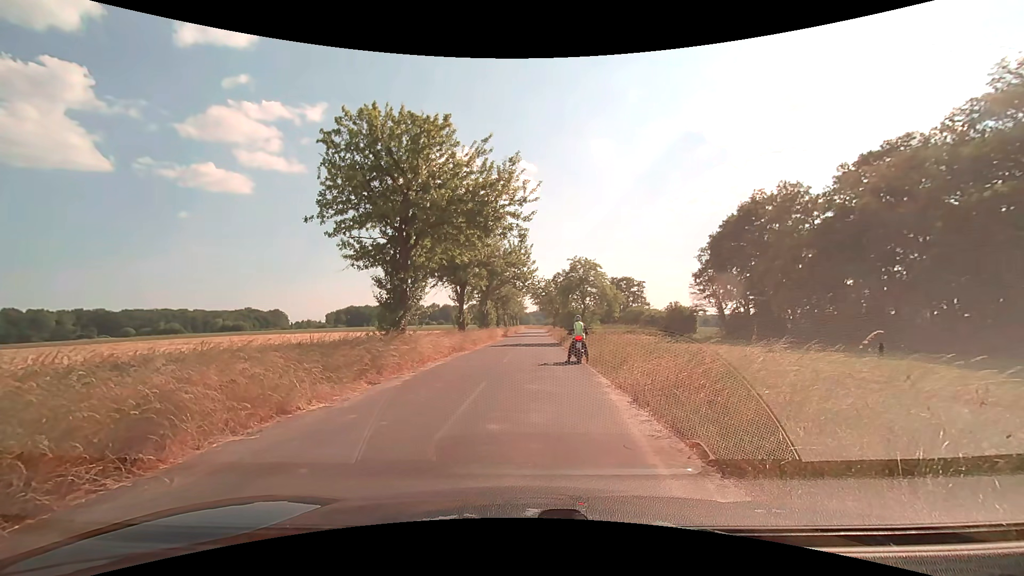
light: Day
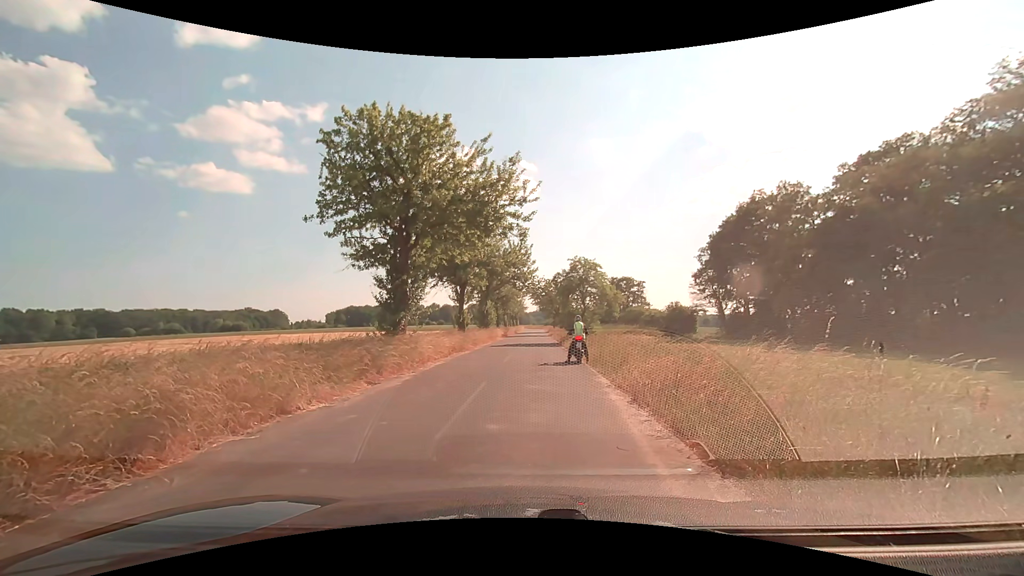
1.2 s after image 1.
(0.0, 0.0) m; 0°
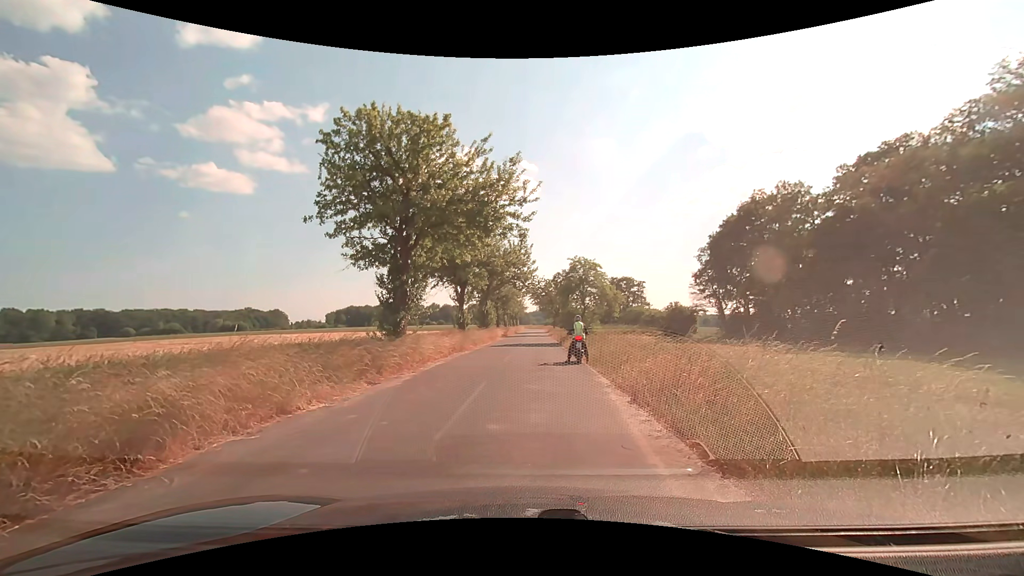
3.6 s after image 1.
(0.0, 0.0) m; 0°
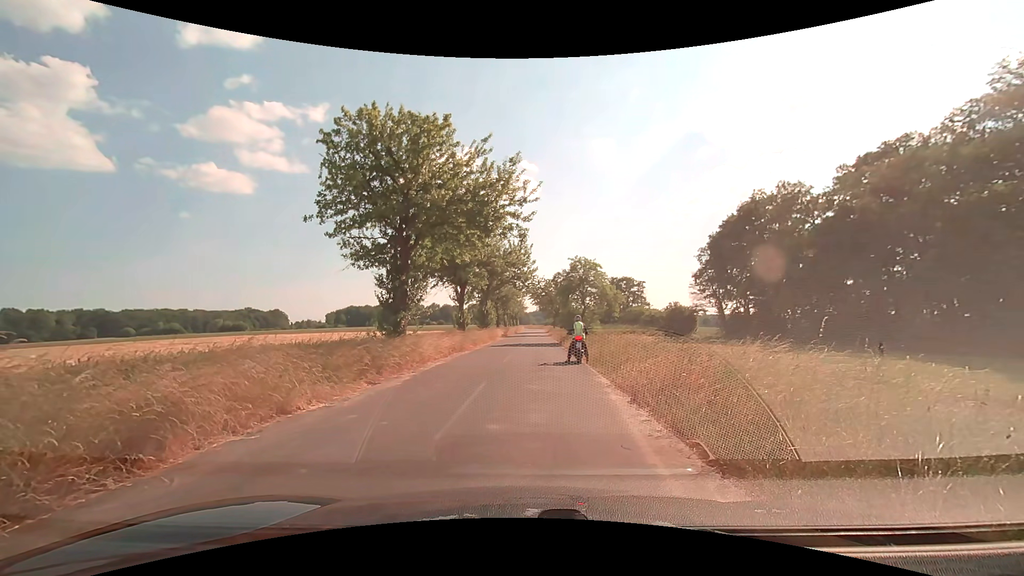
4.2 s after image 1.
(0.0, 0.0) m; 0°
